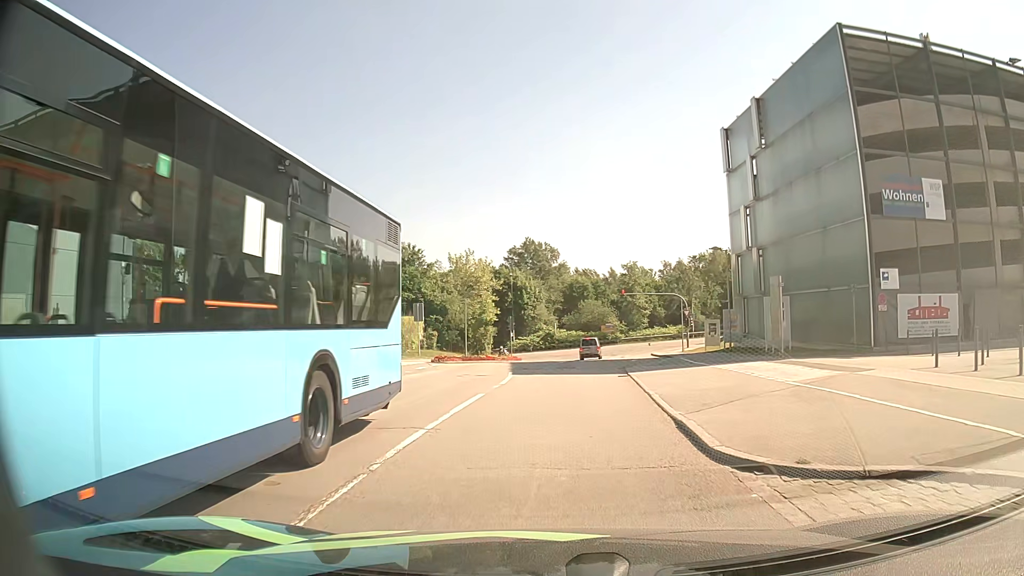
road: residential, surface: asphalt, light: Day
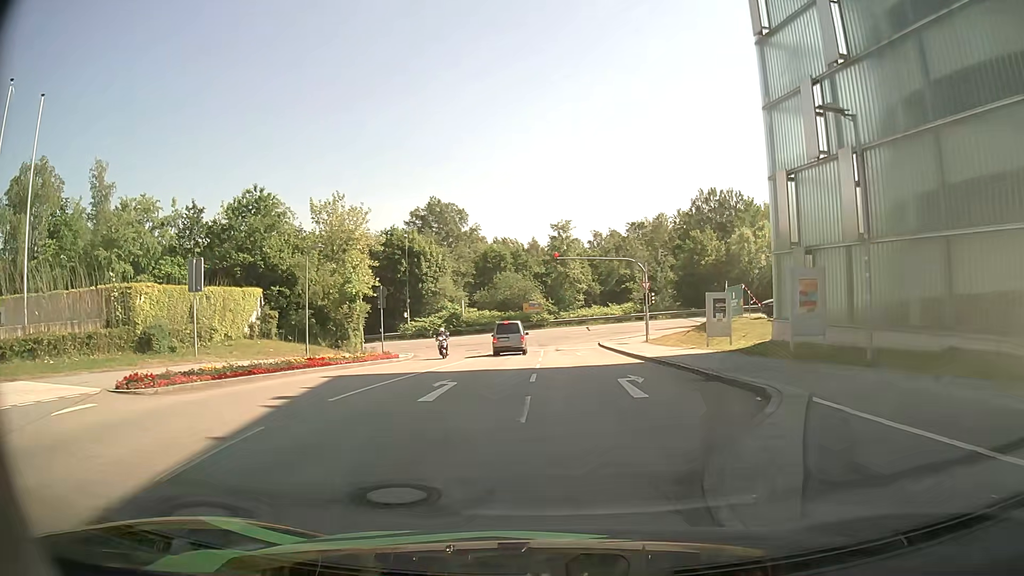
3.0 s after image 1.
(+0.9, +21.0) m; +6°
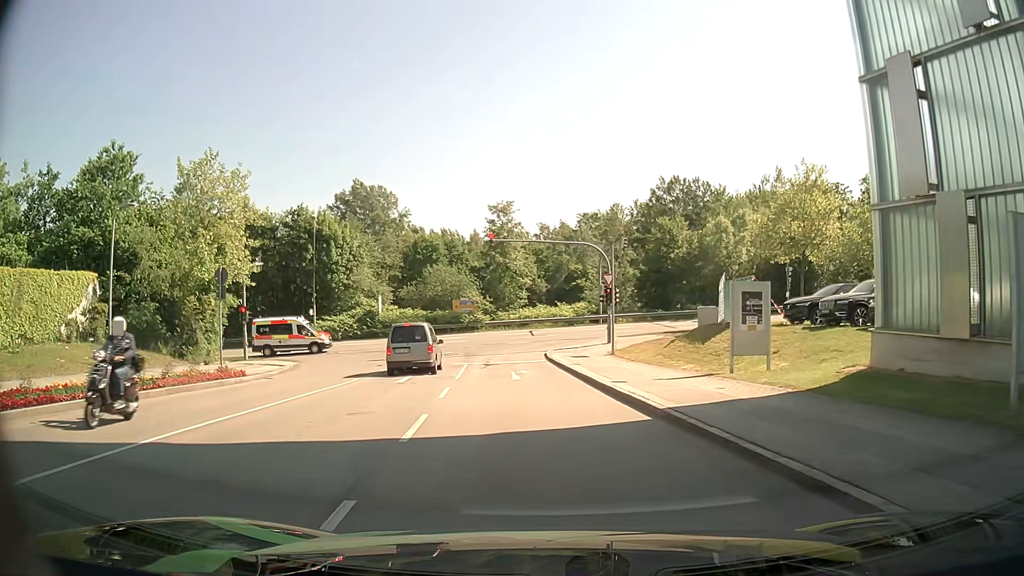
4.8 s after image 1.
(+0.7, +12.1) m; +5°
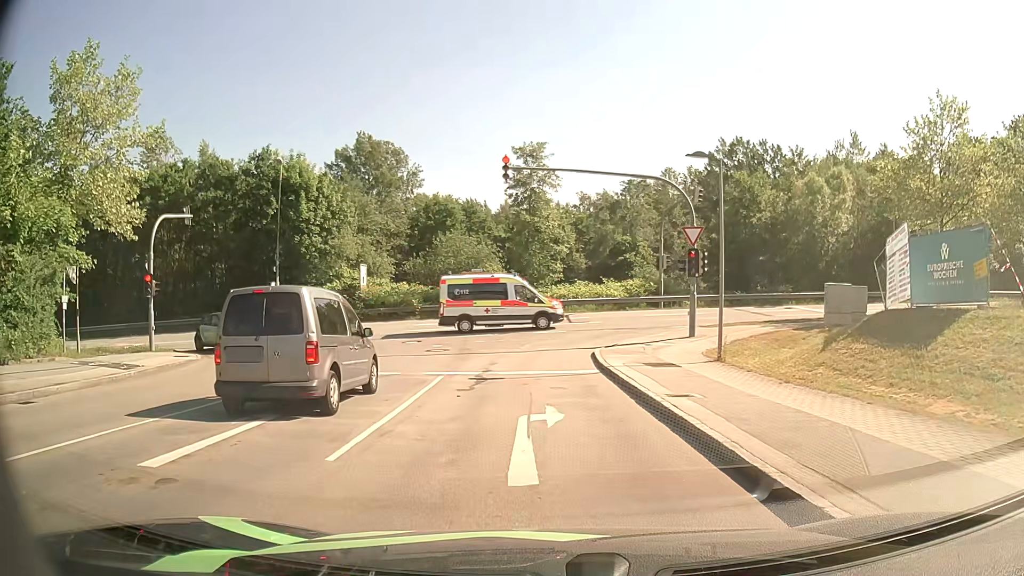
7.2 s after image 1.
(-0.3, +14.2) m; -4°
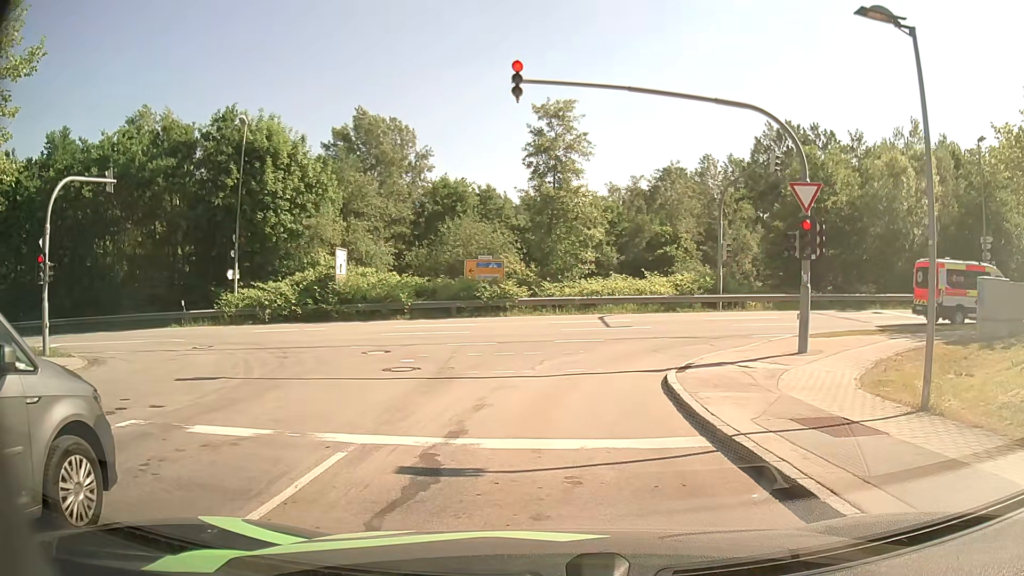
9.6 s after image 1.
(-0.1, +8.5) m; 0°
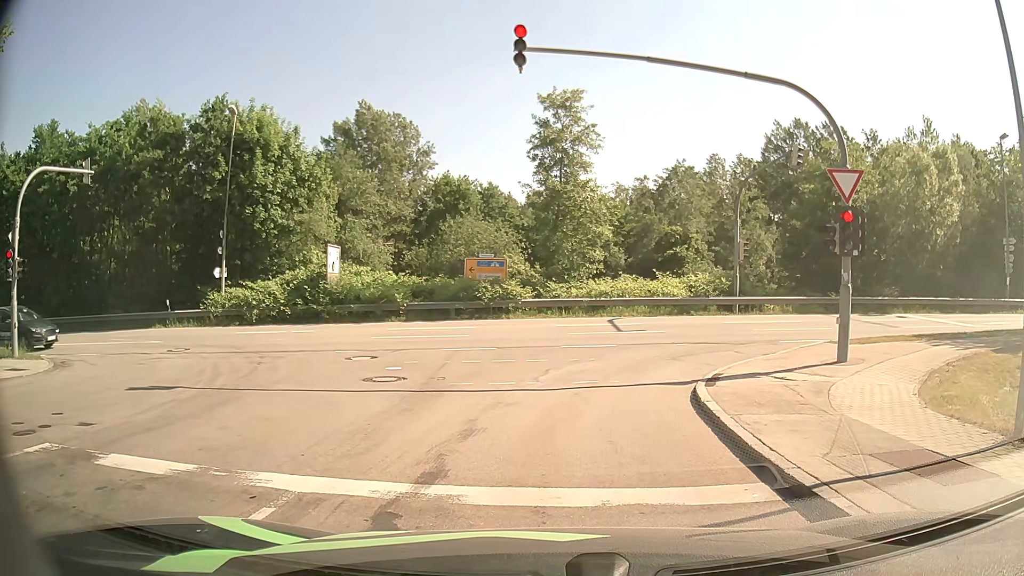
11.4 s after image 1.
(0.0, +1.8) m; -1°
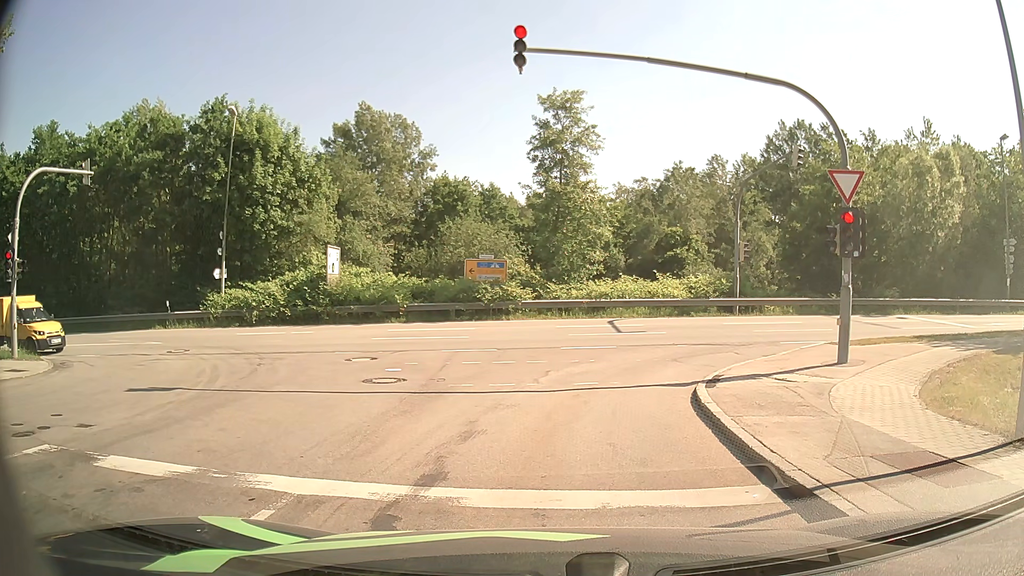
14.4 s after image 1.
(0.0, +0.1) m; 0°
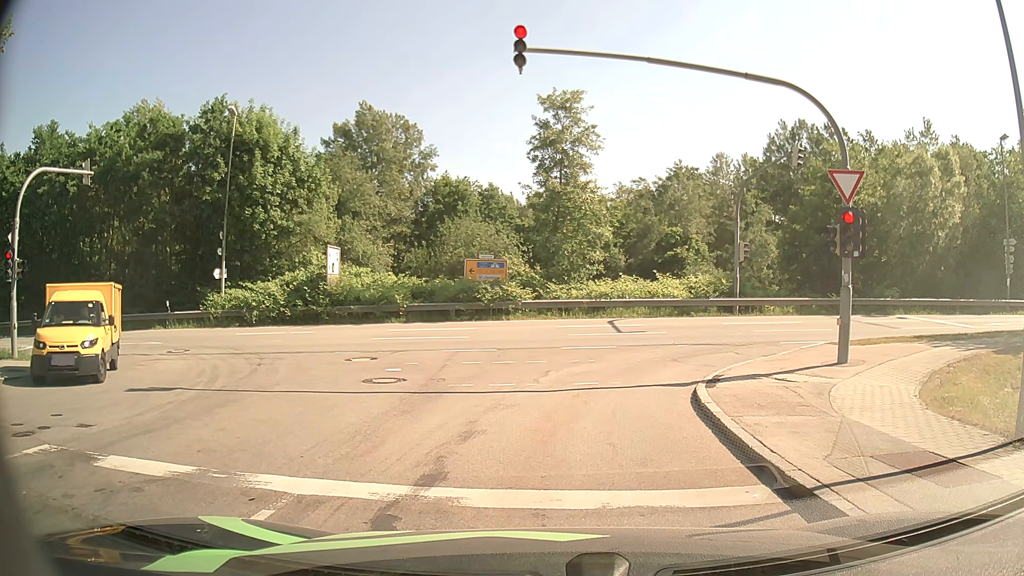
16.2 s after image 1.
(0.0, 0.0) m; 0°
